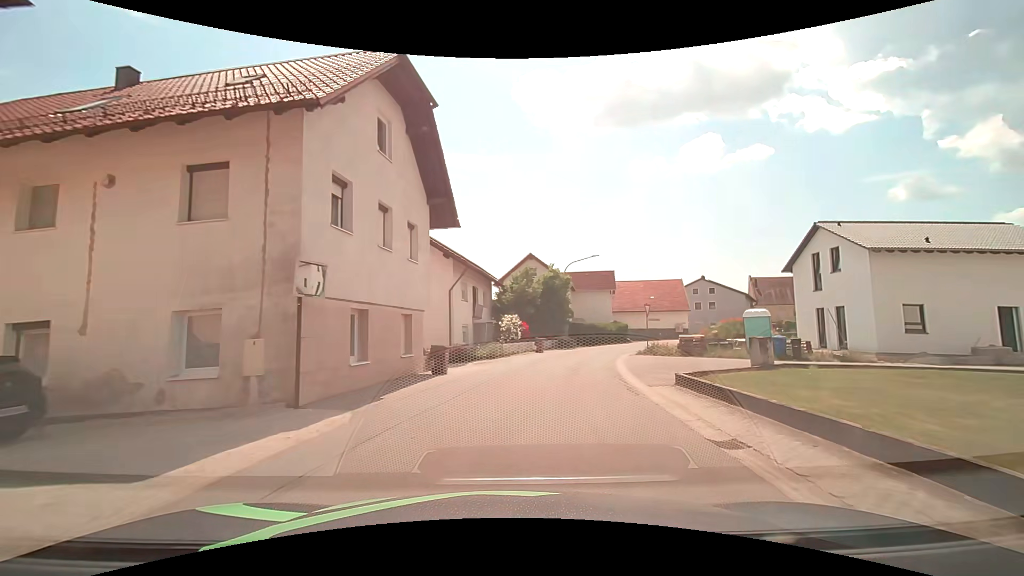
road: tertiary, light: Day
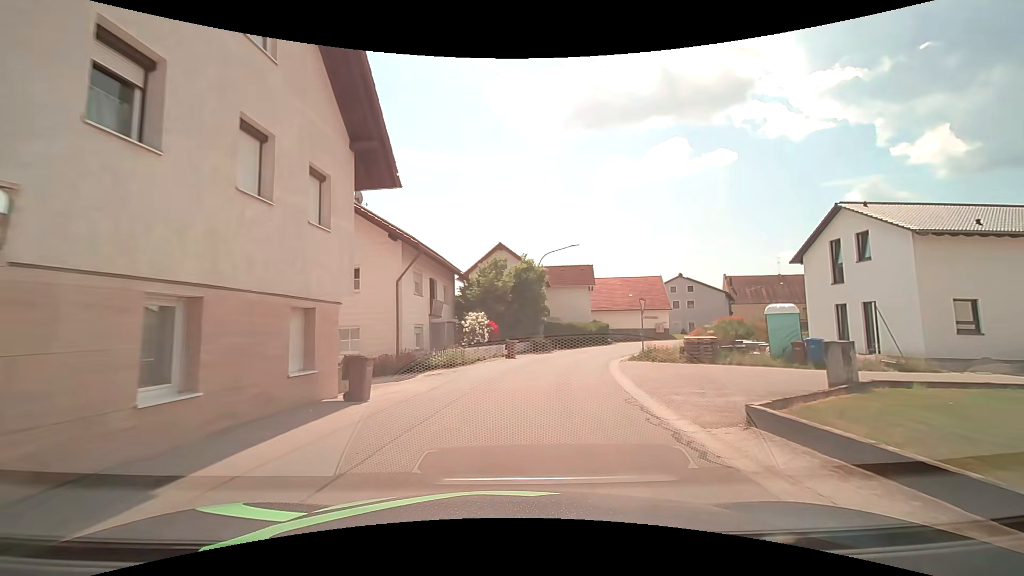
(+0.2, +5.6) m; +4°
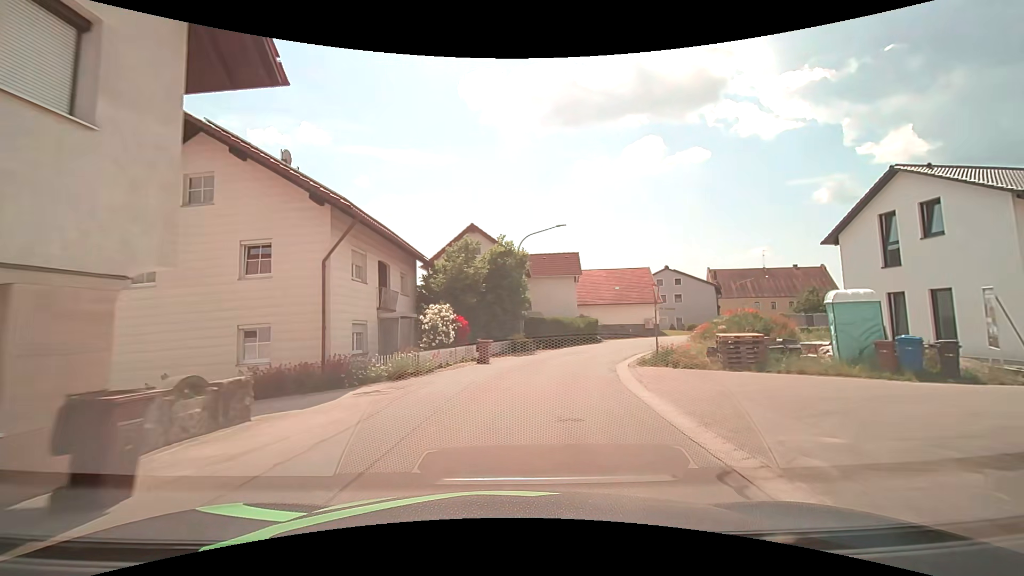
(+0.2, +5.8) m; +4°
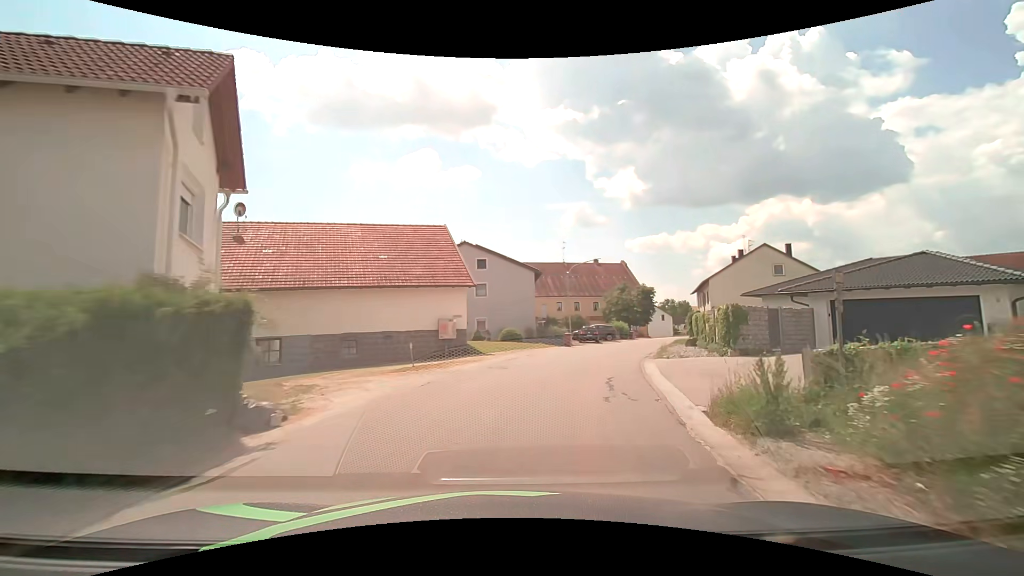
(+5.6, +30.2) m; +25°
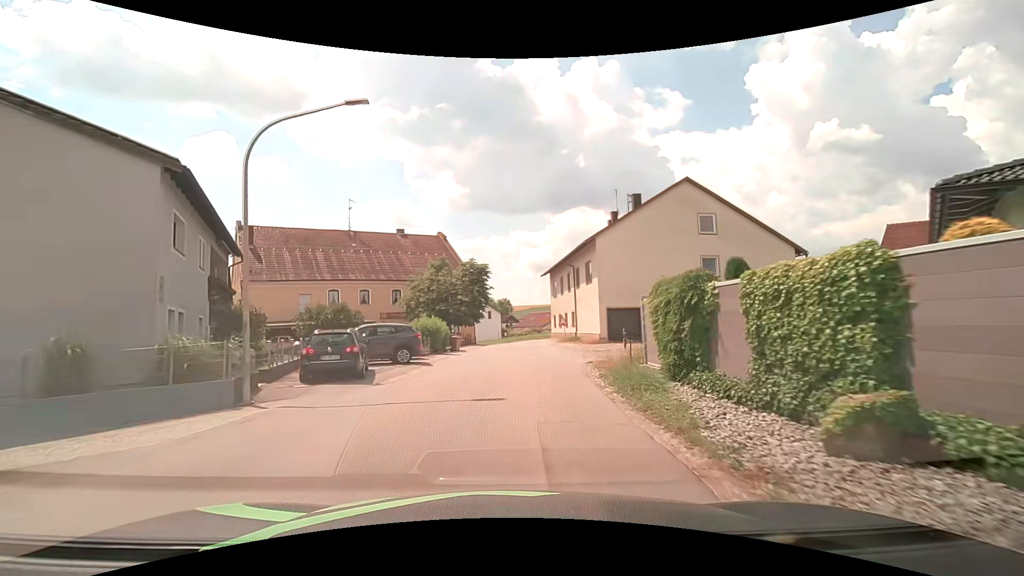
(+6.3, +29.5) m; +21°
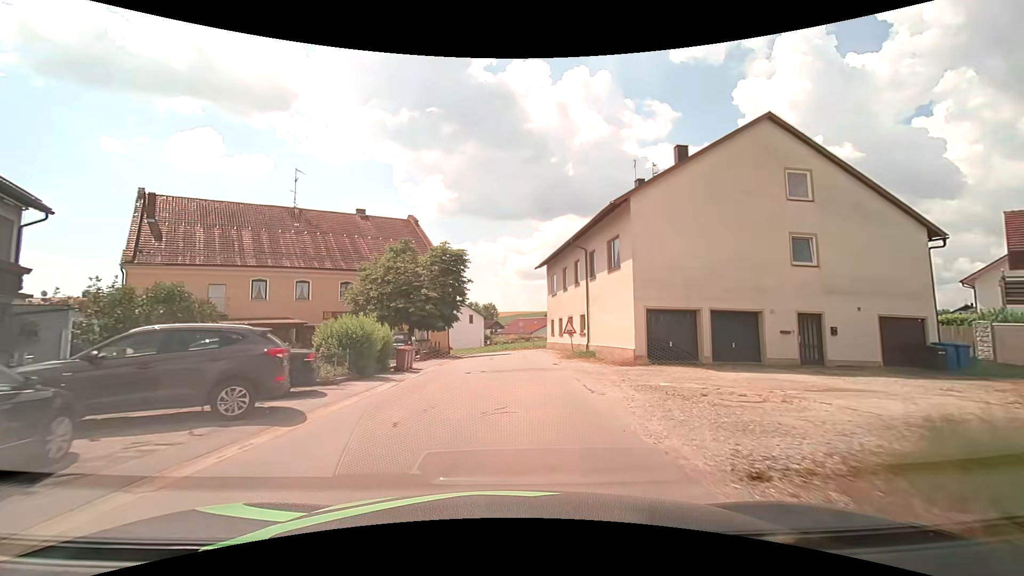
(+0.2, +11.5) m; +2°
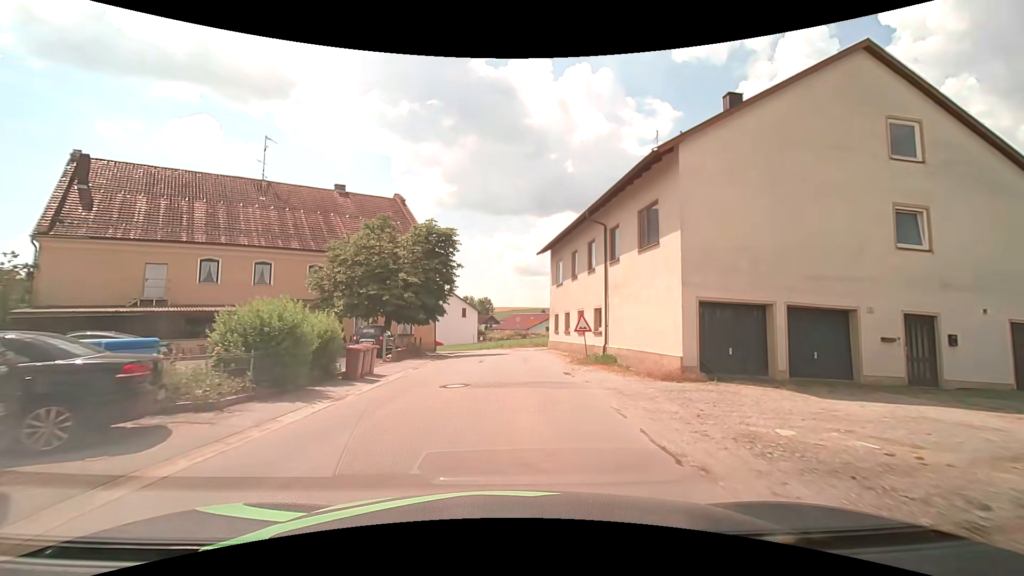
(0.0, +5.6) m; +1°
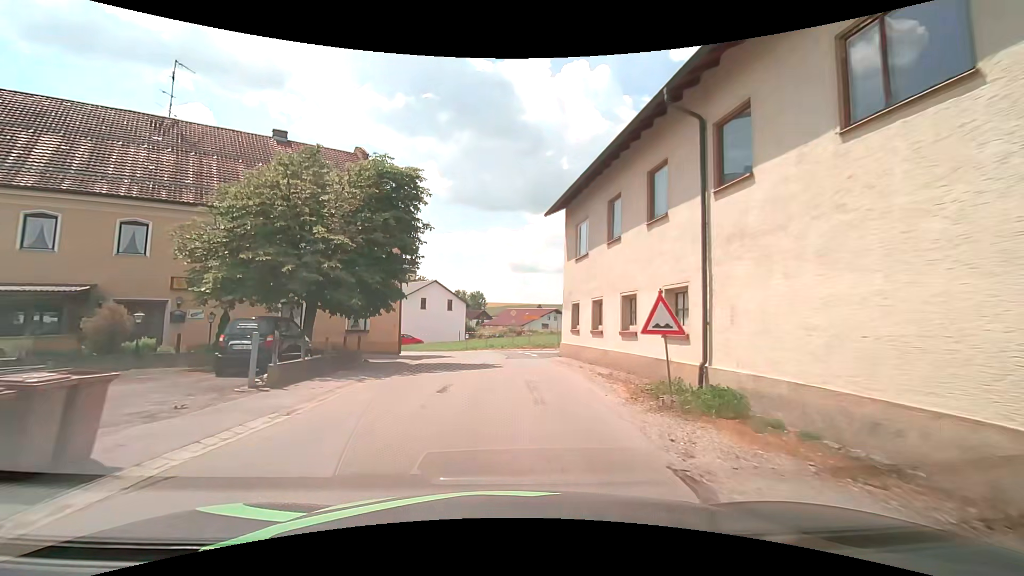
(+0.1, +10.5) m; +1°
(0, +10) (0, +20) (-1, +30) (-5, +39) (-11, +47) (-18, +54) (-26, +61) (-33, +68) (-40, +75) (-47, +82) m
